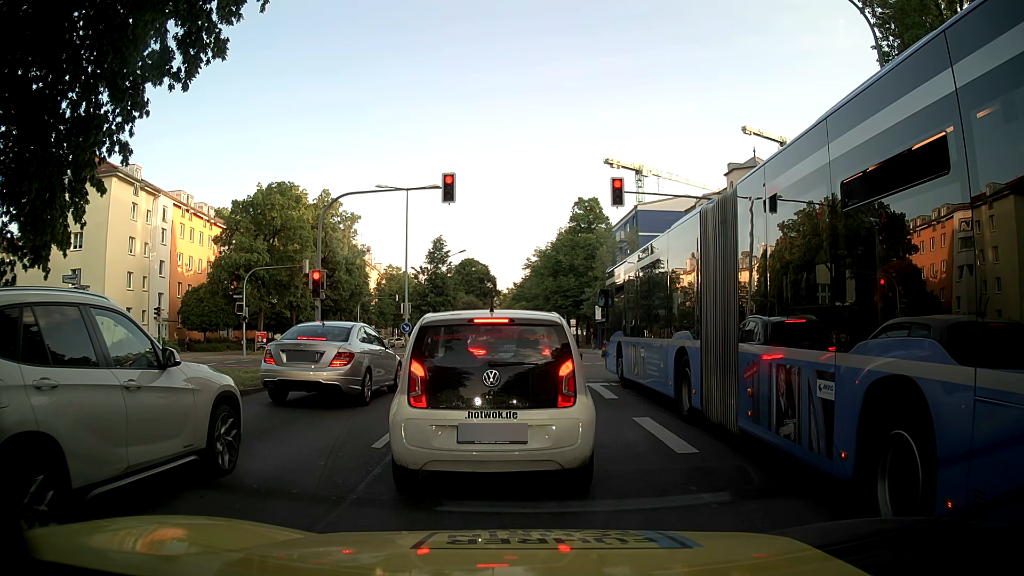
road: secondary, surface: asphalt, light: Day
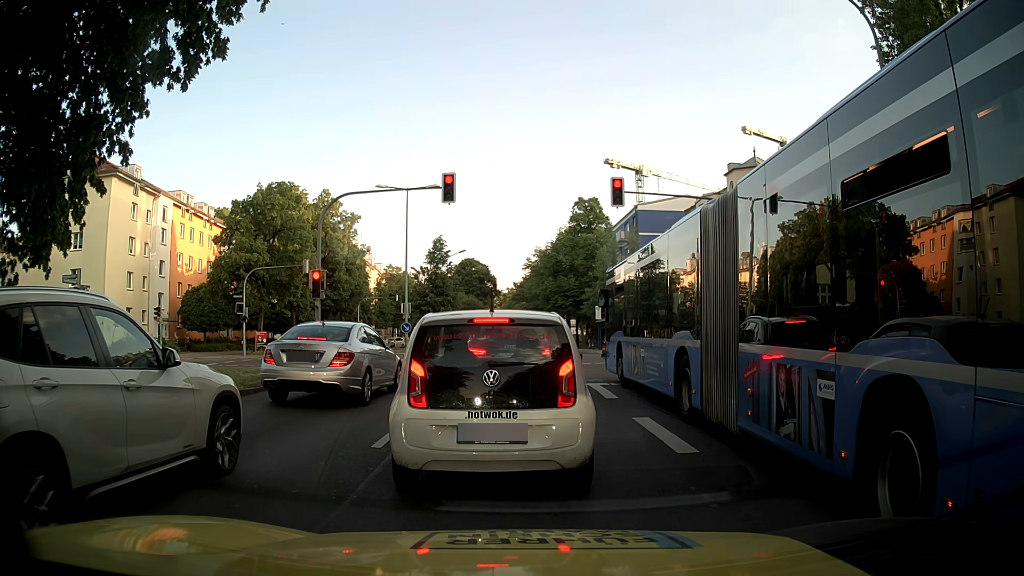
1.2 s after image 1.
(0.0, 0.0) m; 0°
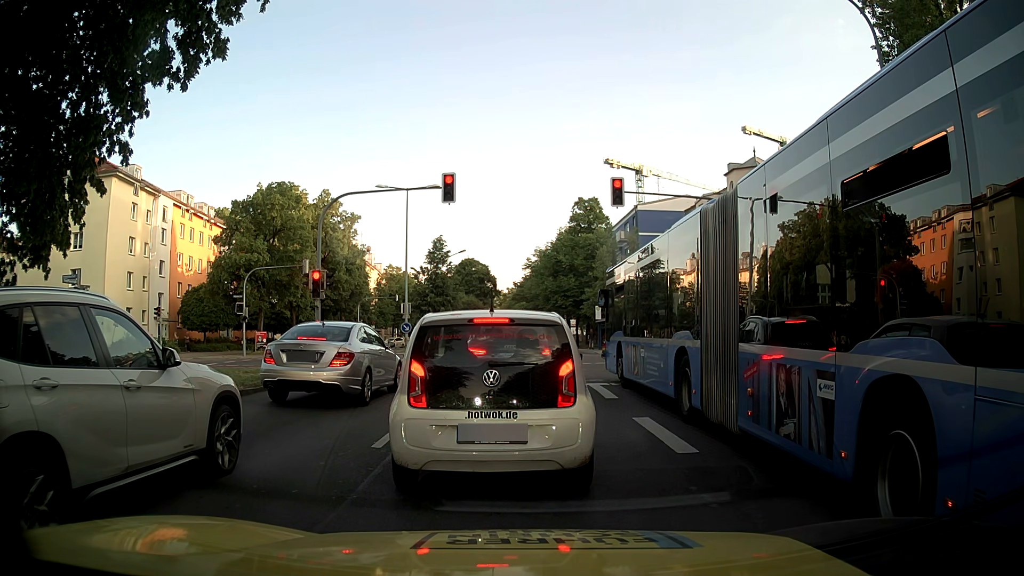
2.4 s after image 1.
(0.0, 0.0) m; 0°
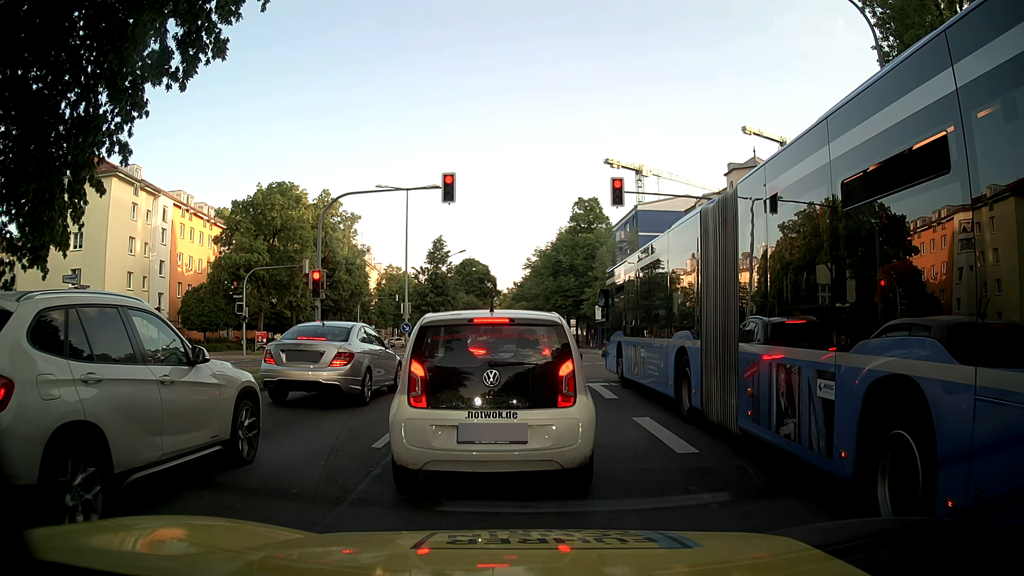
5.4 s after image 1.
(0.0, 0.0) m; 0°
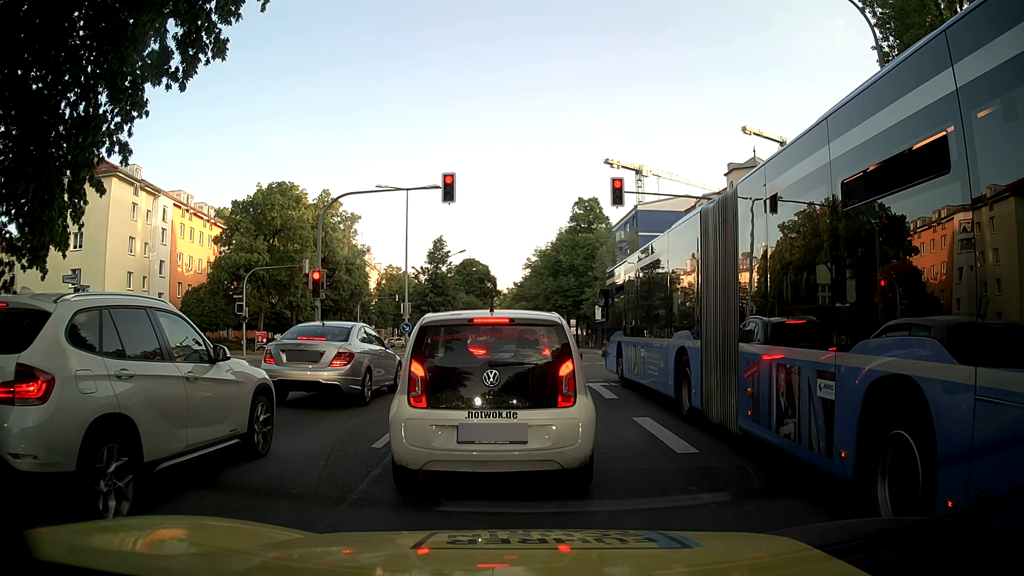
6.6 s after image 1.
(0.0, 0.0) m; 0°
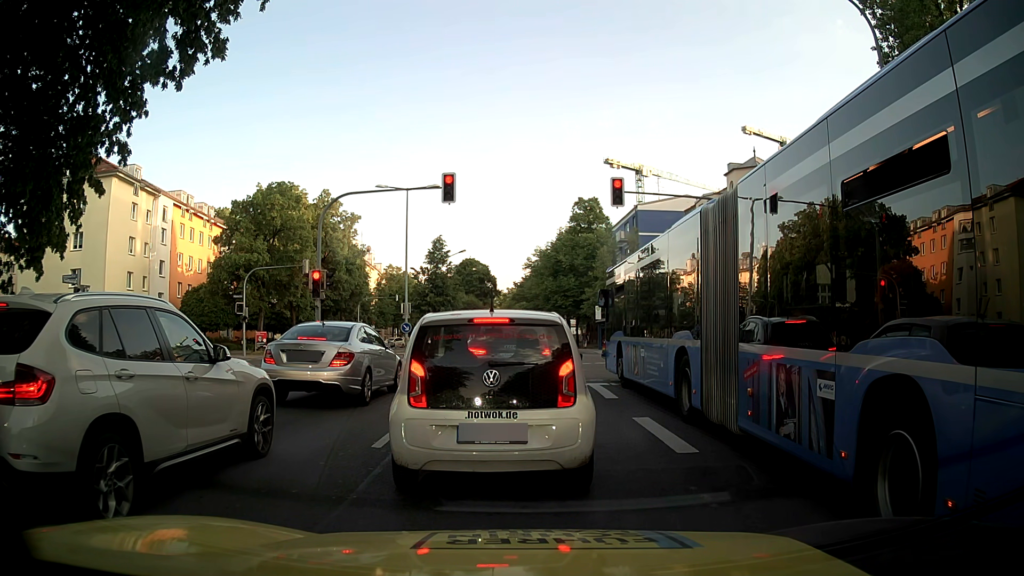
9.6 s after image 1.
(0.0, 0.0) m; 0°
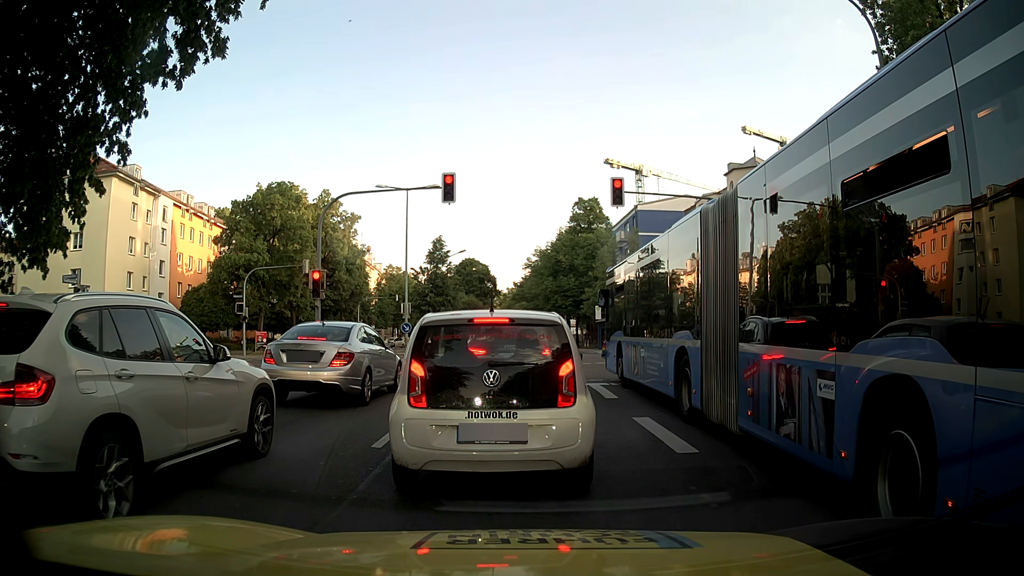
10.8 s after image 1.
(0.0, 0.0) m; 0°
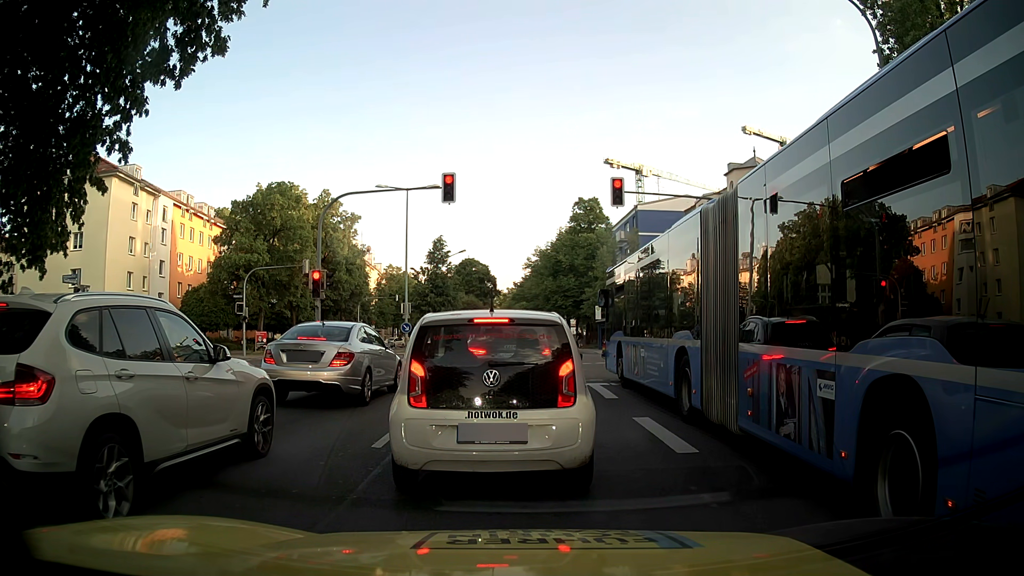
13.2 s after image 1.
(0.0, 0.0) m; 0°
(0, +10) (0, +20) (-1, +30) (-1, +40) (-2, +50) (-2, +60) (-2, +70) (-3, +80) (-3, +90) (-3, +100) m
